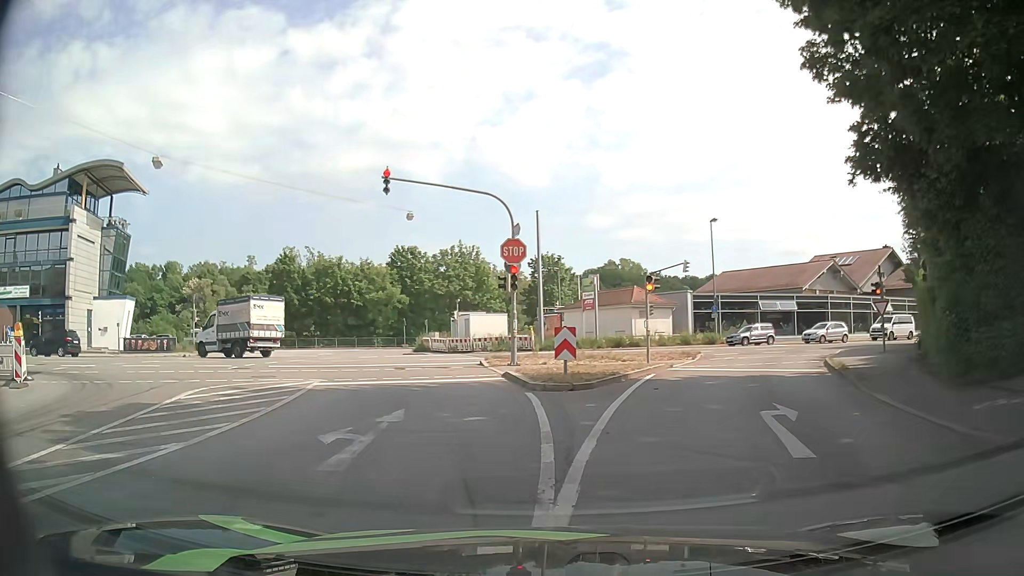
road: tertiary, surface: asphalt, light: Day
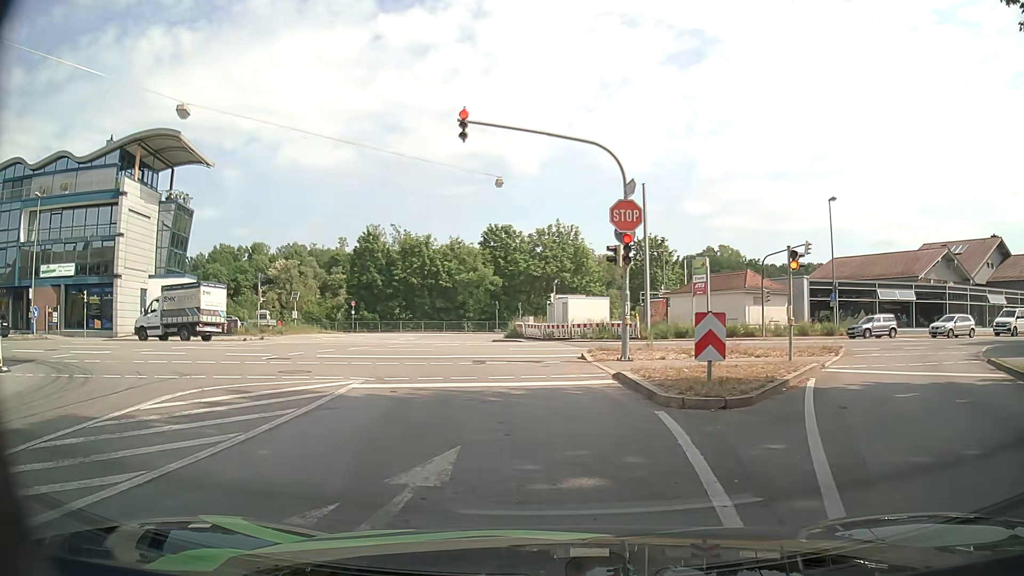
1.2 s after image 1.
(-0.4, +4.8) m; -9°
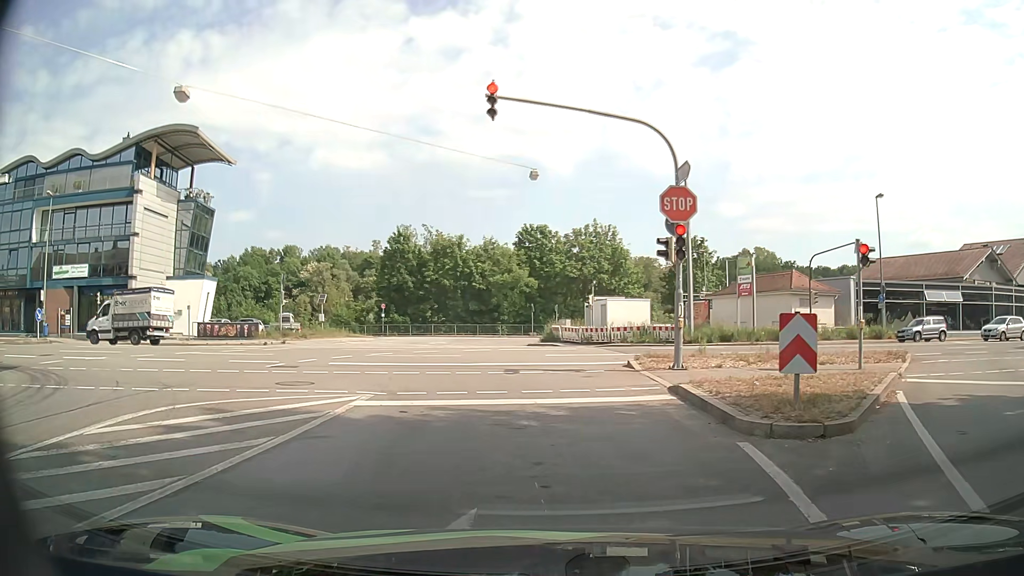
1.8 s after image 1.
(0.0, +2.2) m; -2°
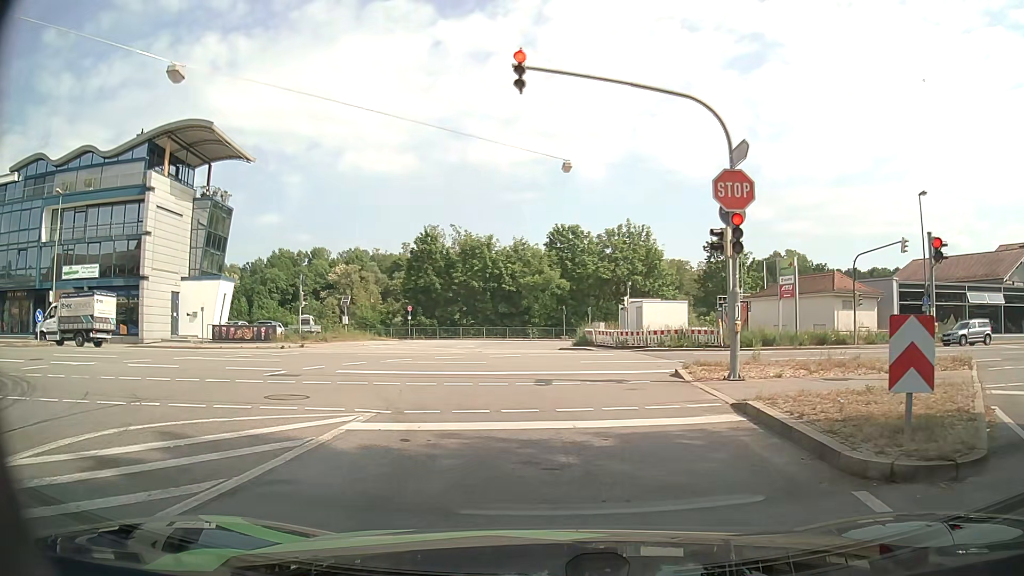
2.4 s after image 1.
(0.0, +2.1) m; -2°
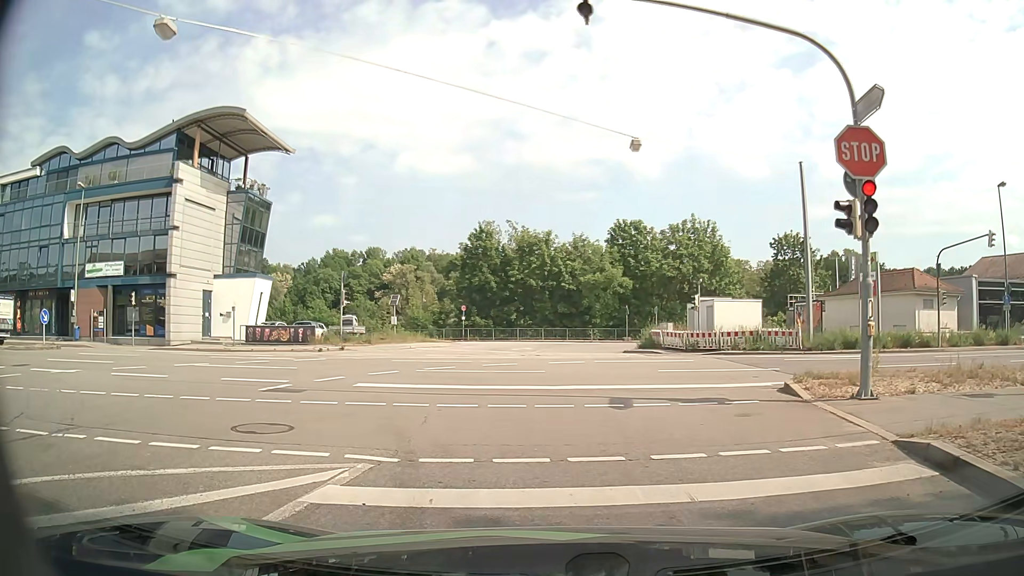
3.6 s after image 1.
(-0.1, +3.2) m; -6°
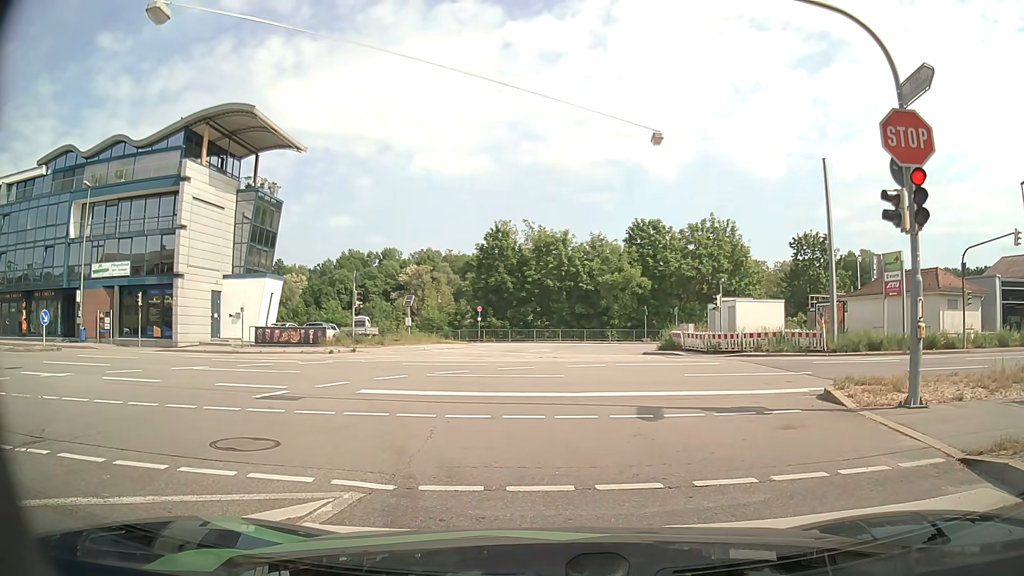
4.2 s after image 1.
(0.0, +0.9) m; 0°
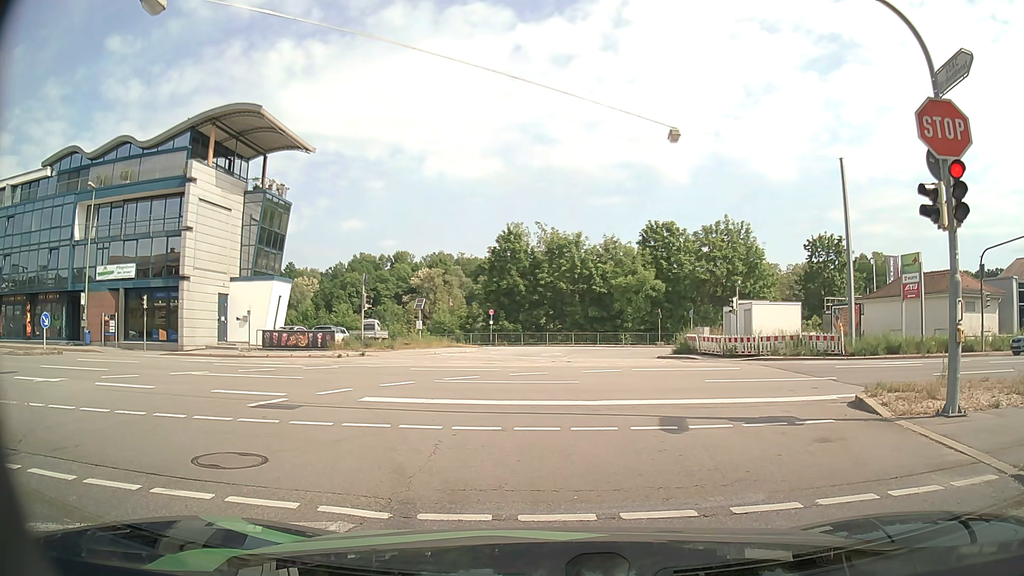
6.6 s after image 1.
(0.0, +0.7) m; 0°
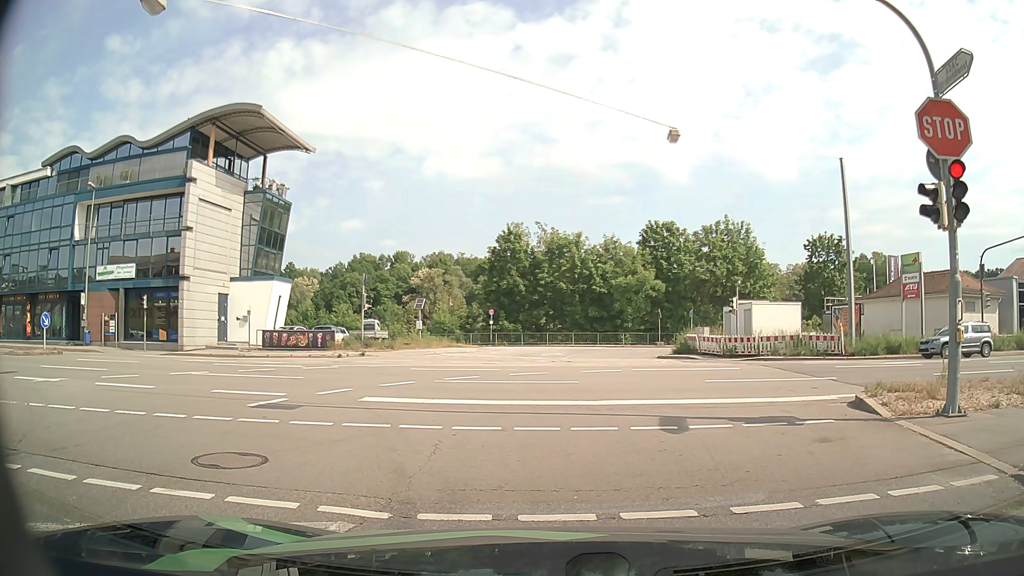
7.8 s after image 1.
(0.0, 0.0) m; 0°
(-1, +10) (-5, +19) (-12, +26) (-22, +28) (-32, +28) (-42, +27) (-52, +27) (-62, +27) (-72, +27) (-82, +27) m
